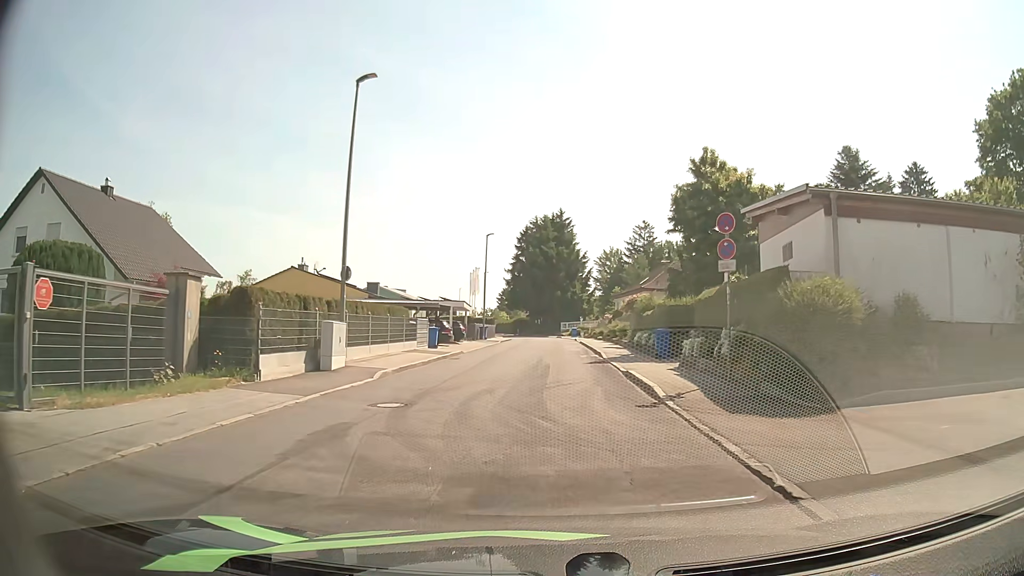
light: Day
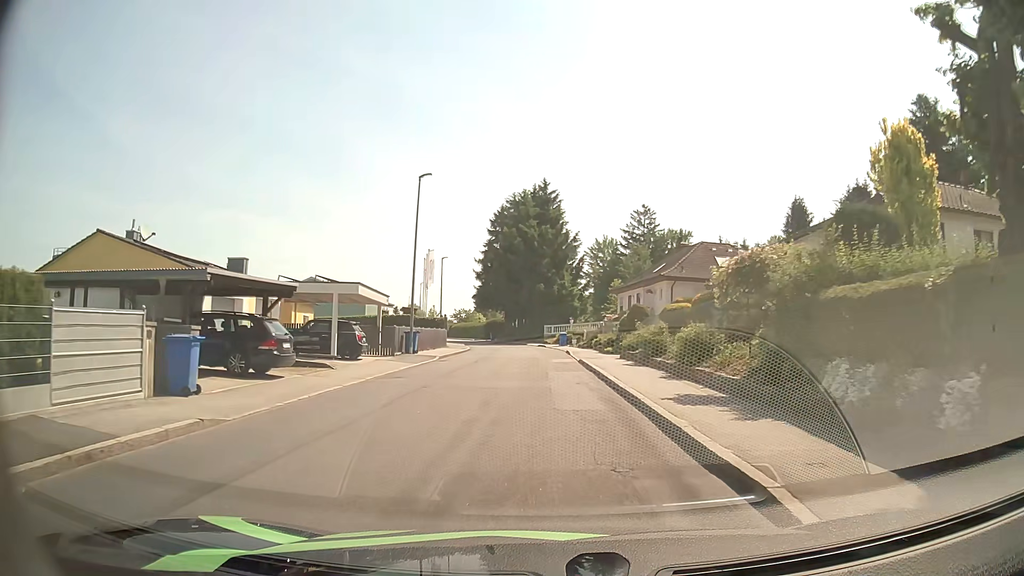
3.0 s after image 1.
(+0.6, +22.6) m; +2°
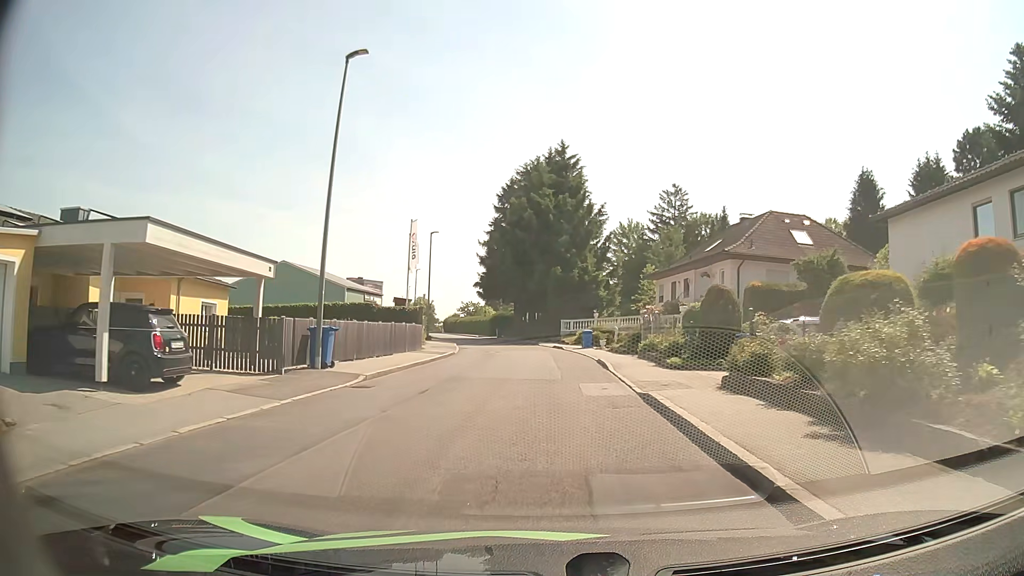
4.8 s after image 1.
(-0.1, +14.5) m; -1°
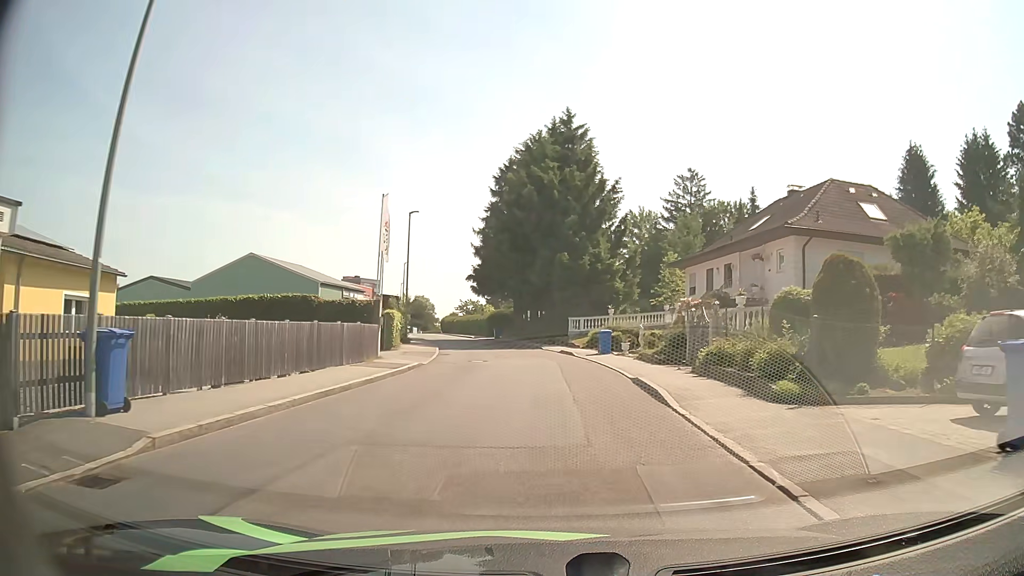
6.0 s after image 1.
(0.0, +9.4) m; 0°
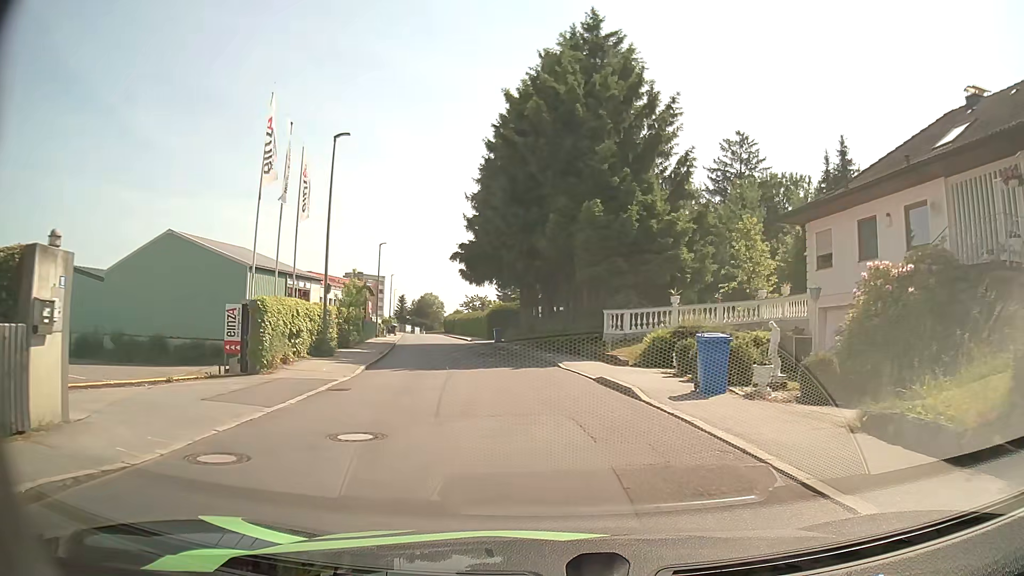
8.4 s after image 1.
(-0.1, +17.8) m; -2°
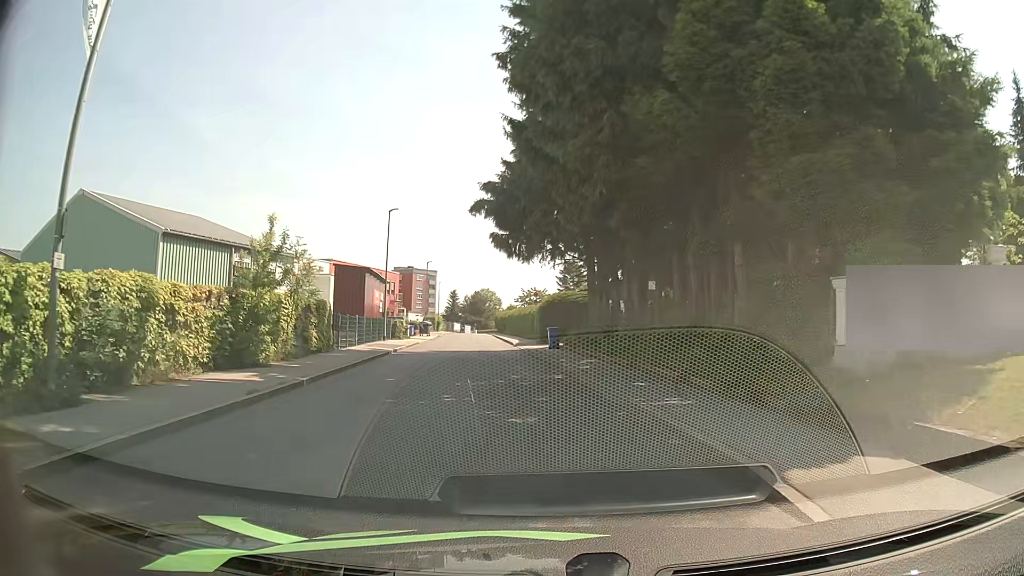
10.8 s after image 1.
(-0.6, +17.1) m; -4°
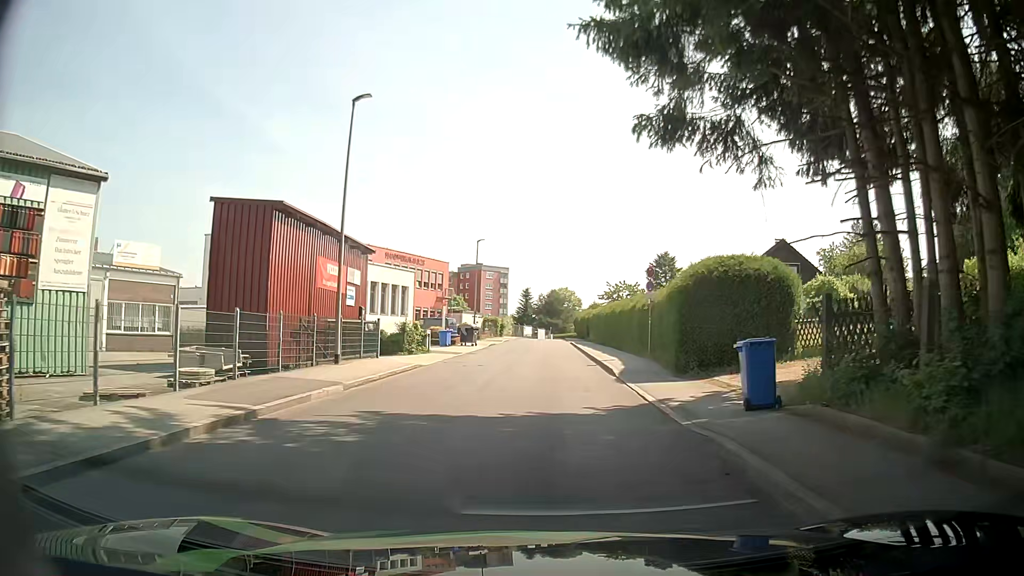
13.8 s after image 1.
(-1.7, +22.6) m; -8°
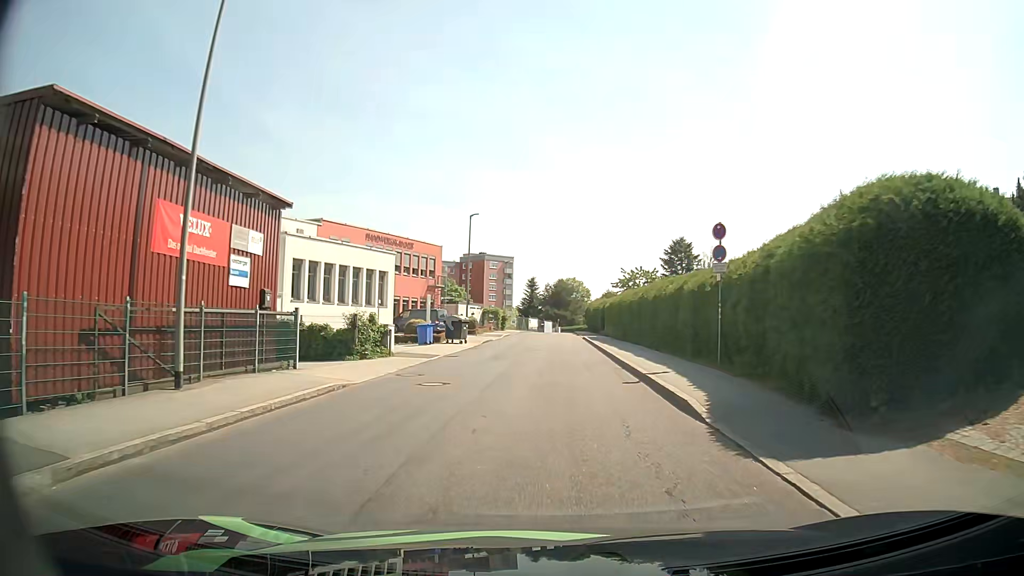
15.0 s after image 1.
(+0.2, +9.5) m; +1°
(0, +10) (0, +20) (0, +30) (0, +40) (0, +50) (0, +60) (0, +70) (+1, +80) (+2, +90) (+5, +99) m
